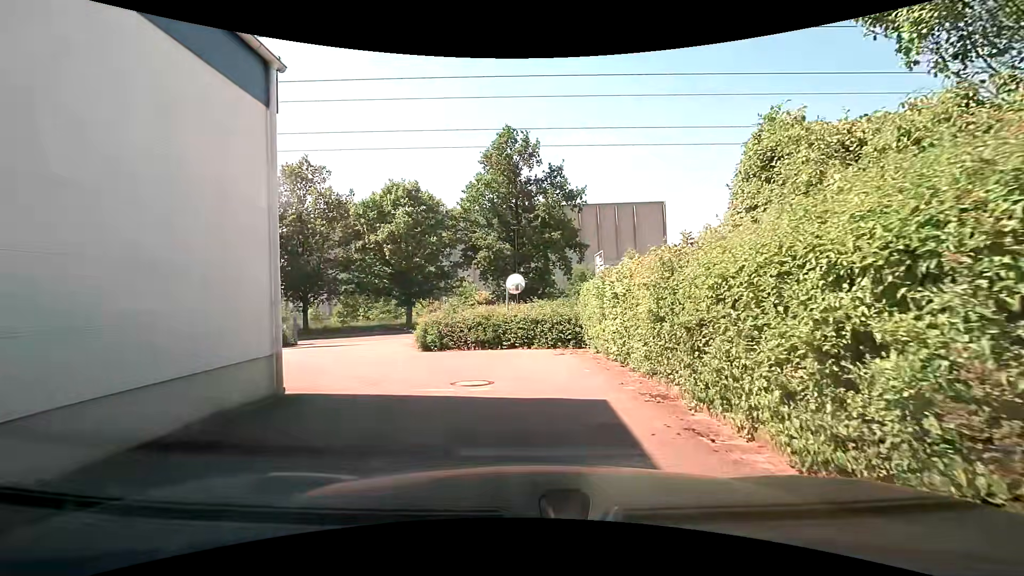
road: service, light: Day
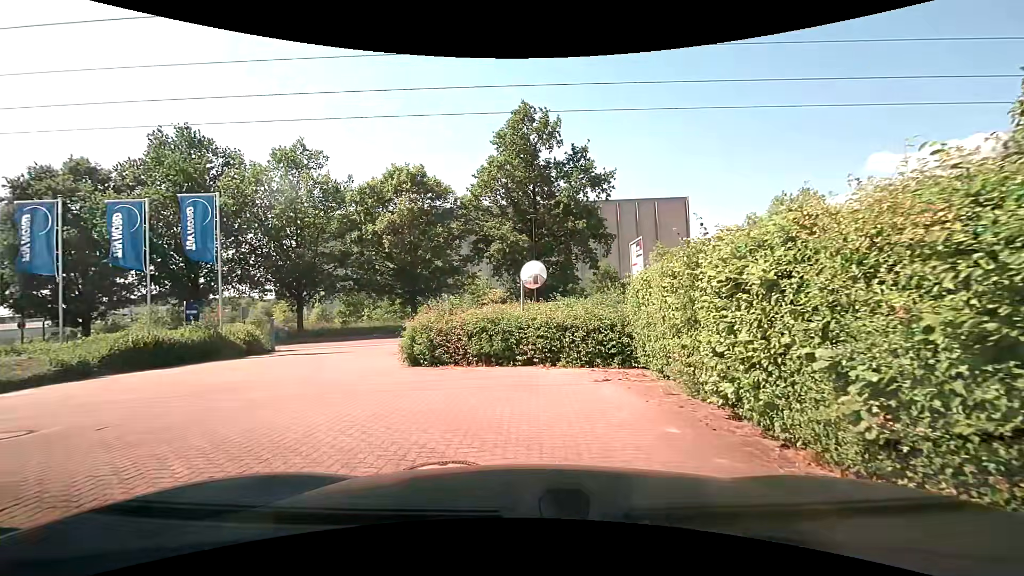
(-0.1, +4.8) m; -2°
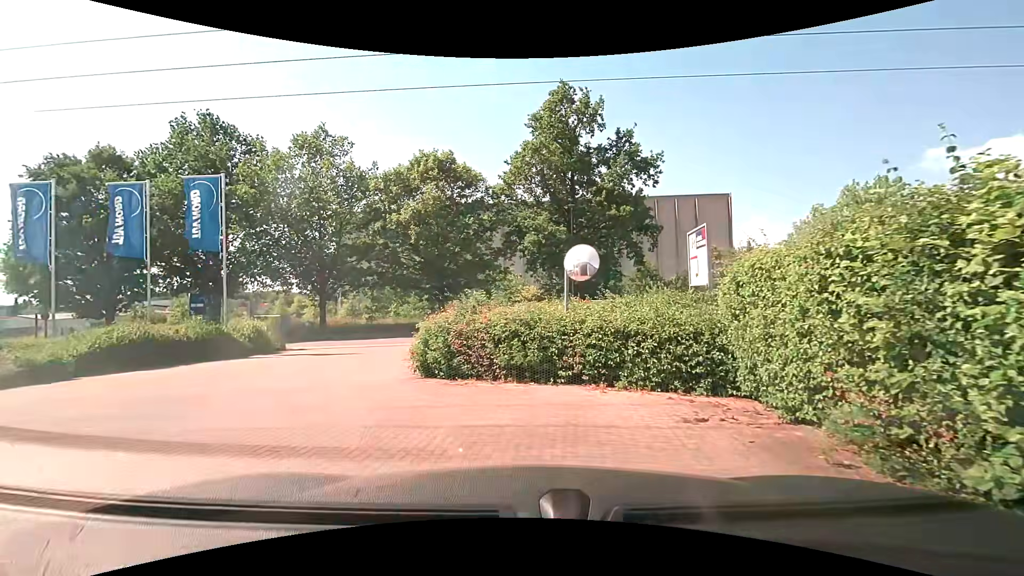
(-0.1, +2.9) m; -3°
